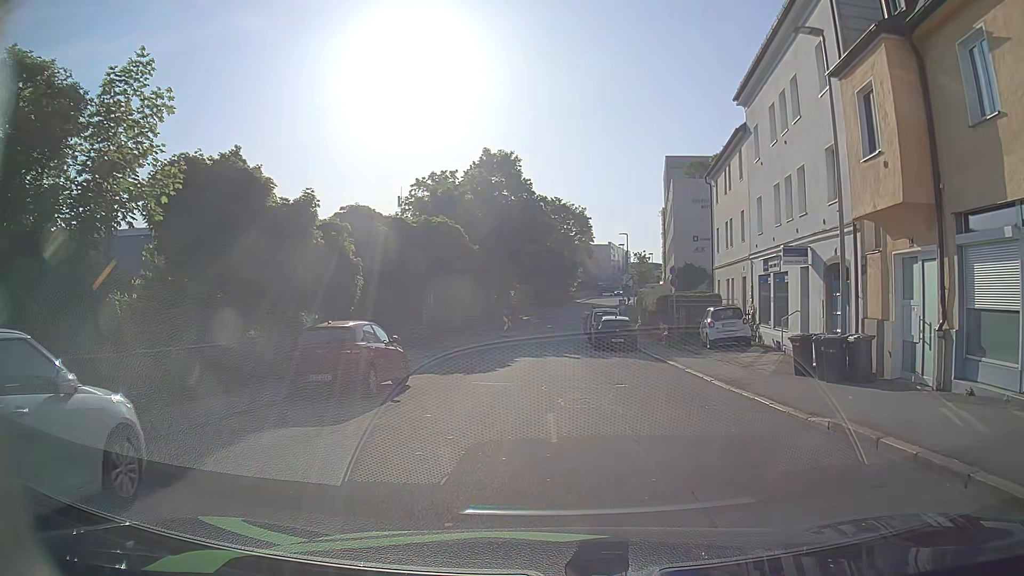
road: residential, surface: asphalt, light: Day
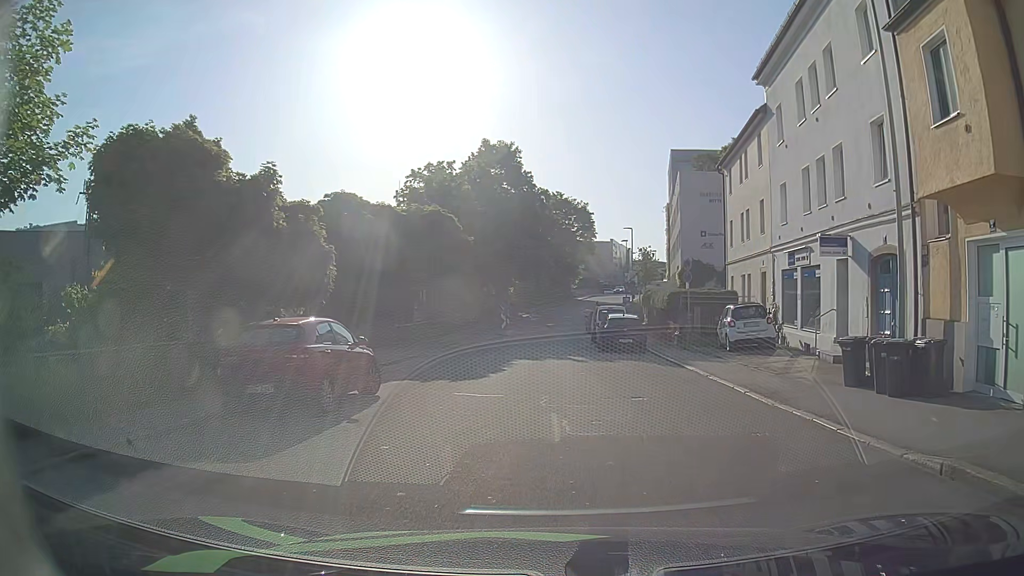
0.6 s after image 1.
(0.0, +2.7) m; +2°
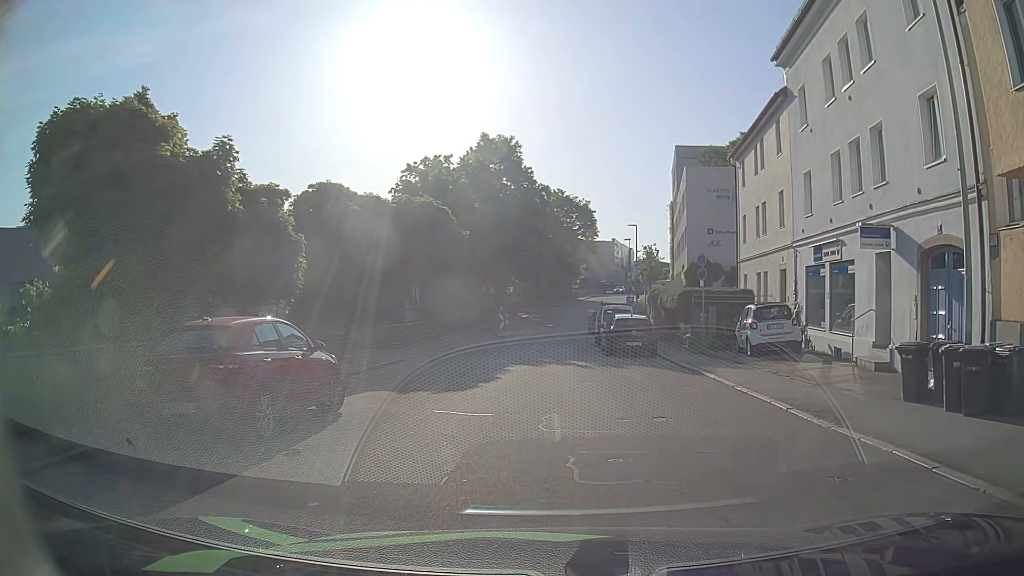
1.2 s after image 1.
(-0.1, +2.3) m; -1°
